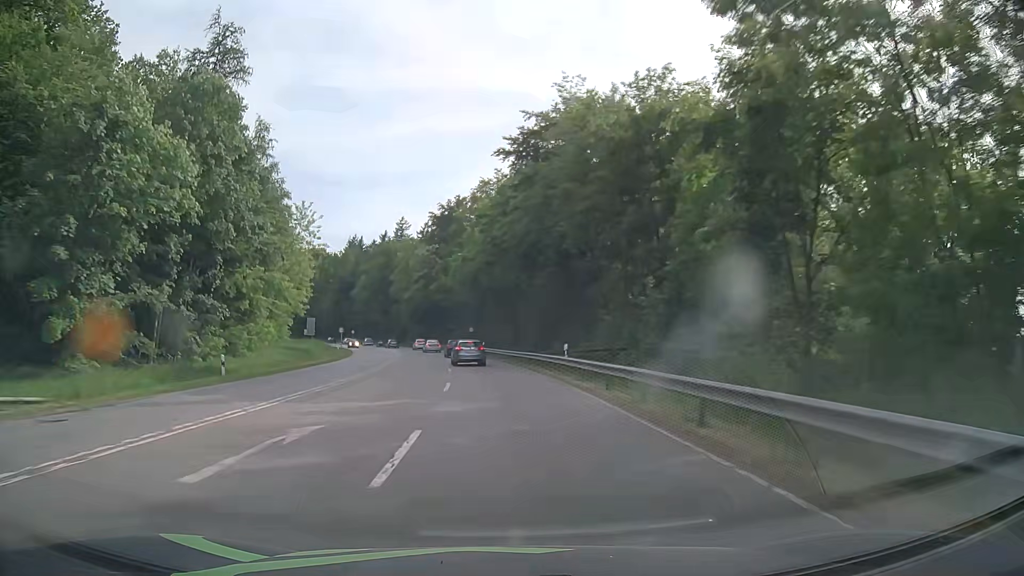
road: secondary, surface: asphalt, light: Day
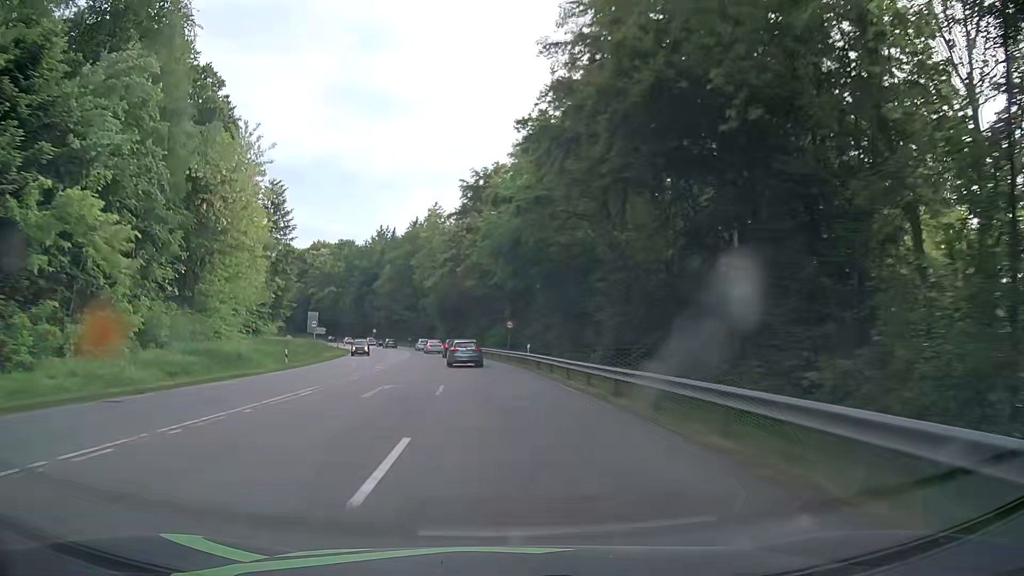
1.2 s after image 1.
(-0.8, +24.9) m; -4°
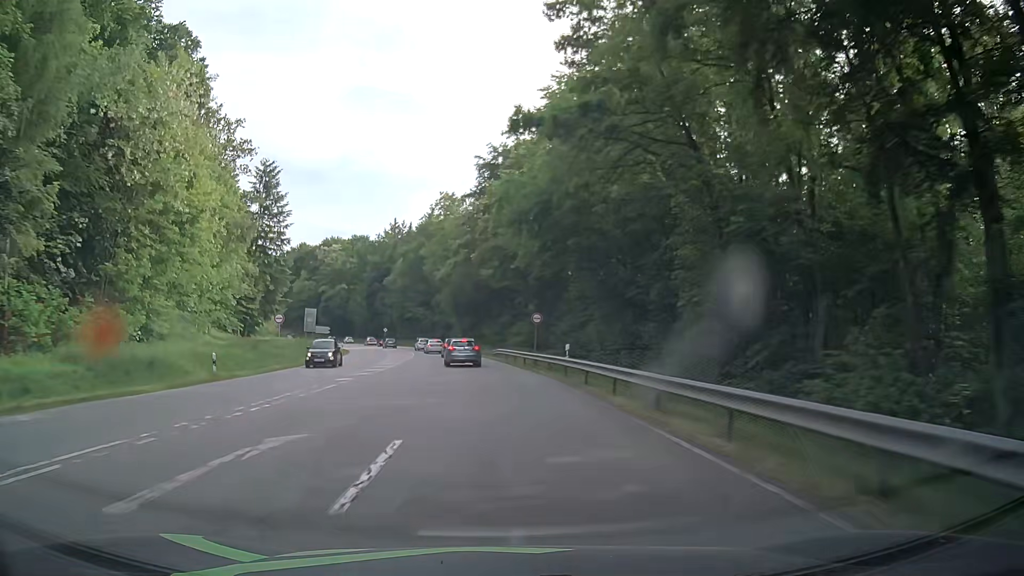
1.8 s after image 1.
(-0.2, +12.1) m; -2°
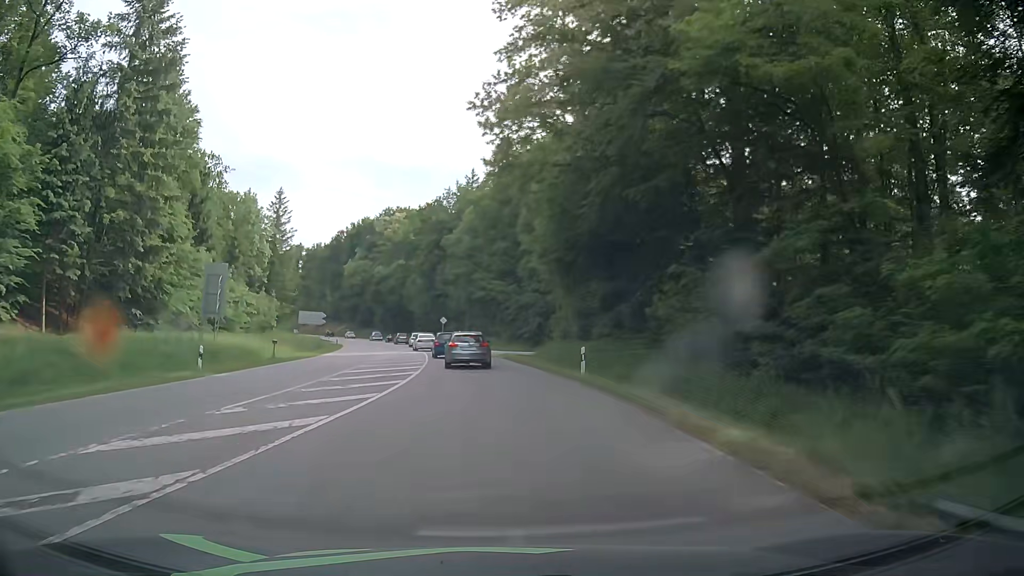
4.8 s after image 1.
(-3.9, +53.6) m; -9°
(0, +10) (-1, +20) (-1, +30) (-2, +40) (-4, +50) (-5, +60) (-7, +69) (-10, +79) (-13, +89) (-16, +98) m
